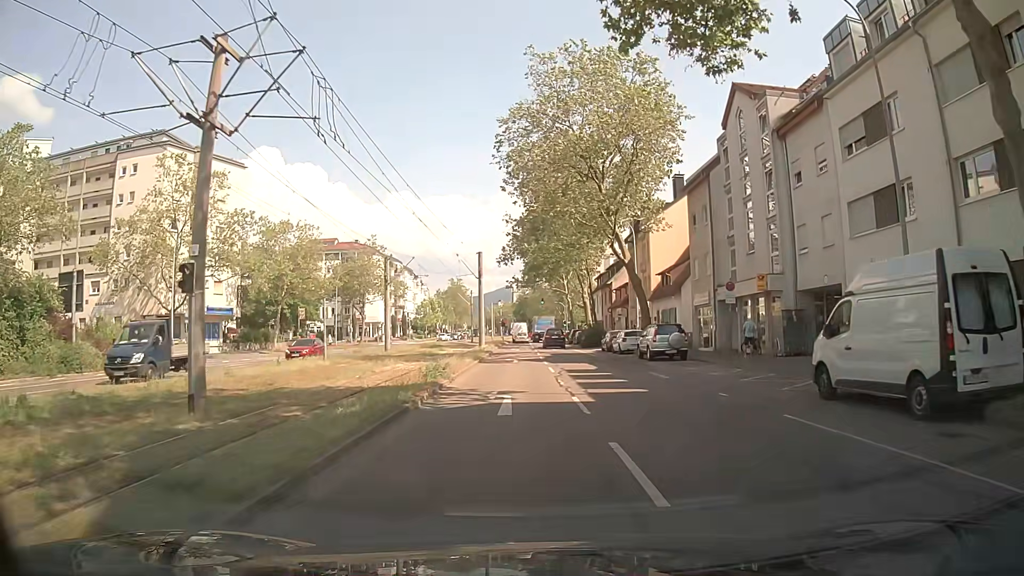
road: tertiary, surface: asphalt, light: Day
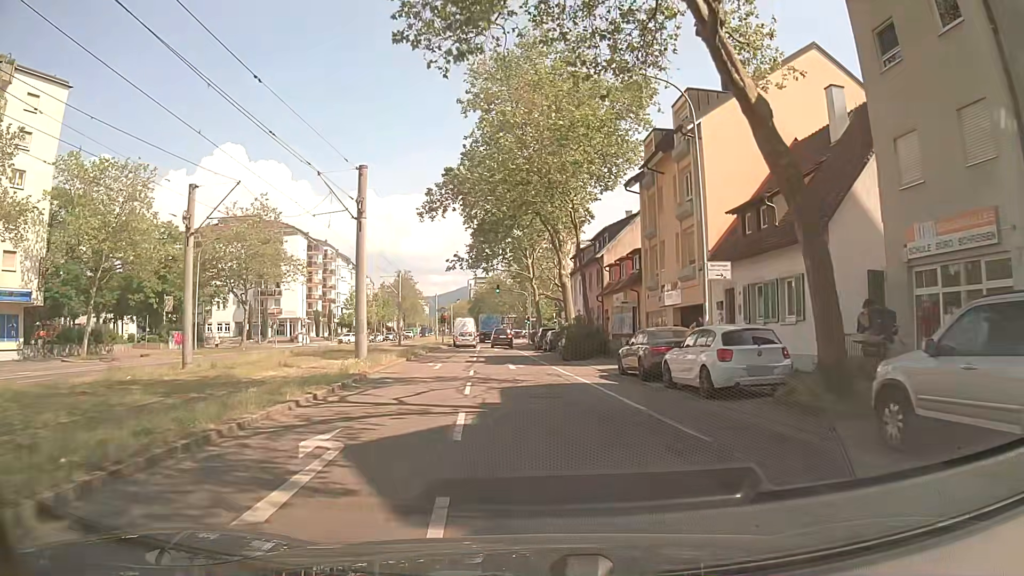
(+0.6, +26.9) m; +2°
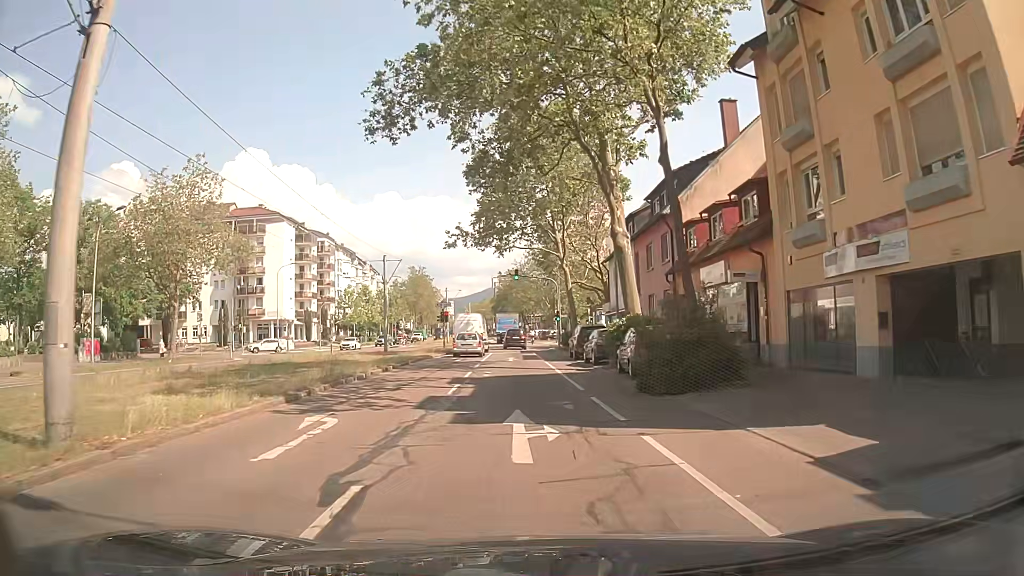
(+0.2, +17.8) m; 0°
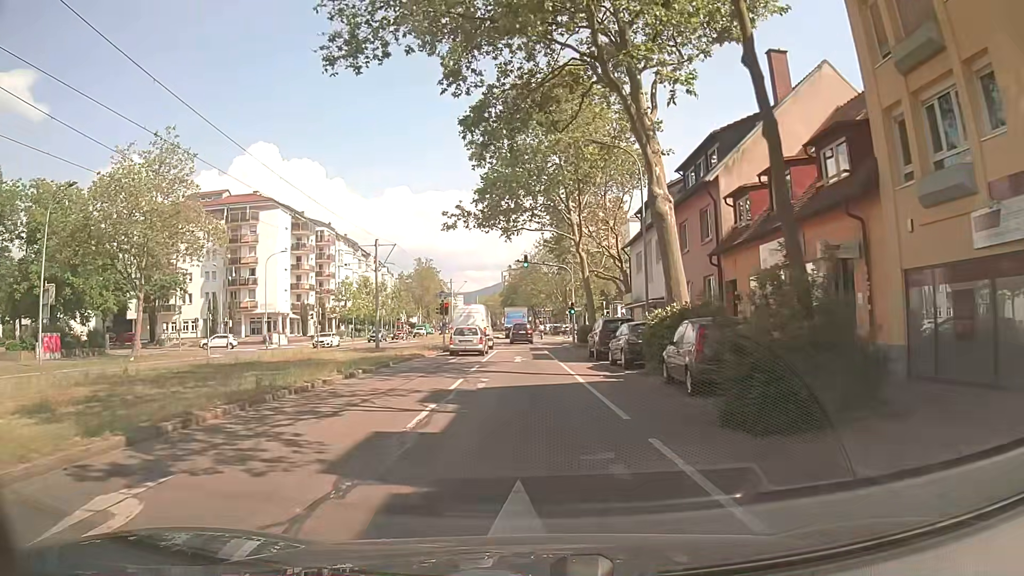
(-0.1, +6.1) m; -1°
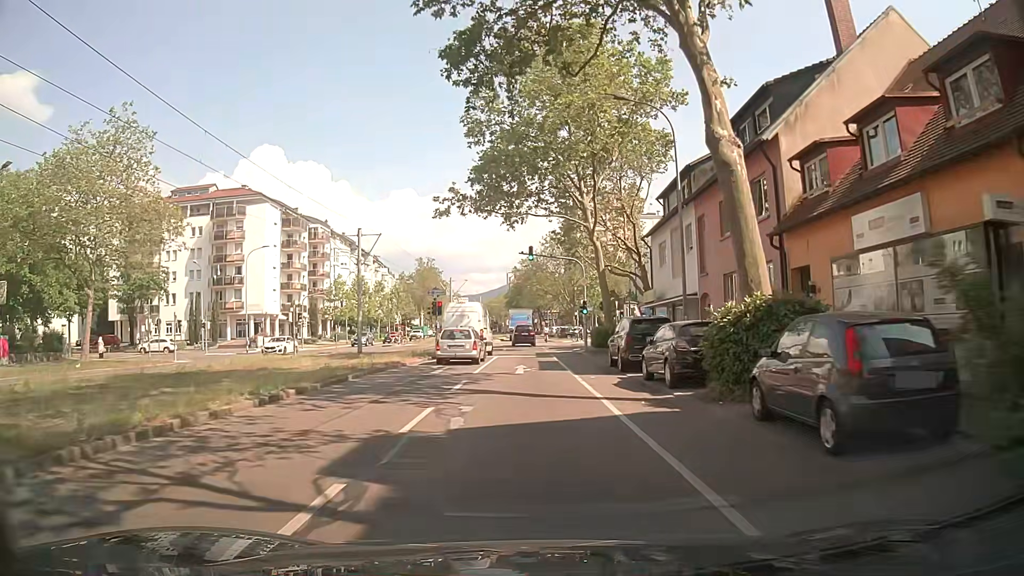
(0.0, +6.1) m; -1°
